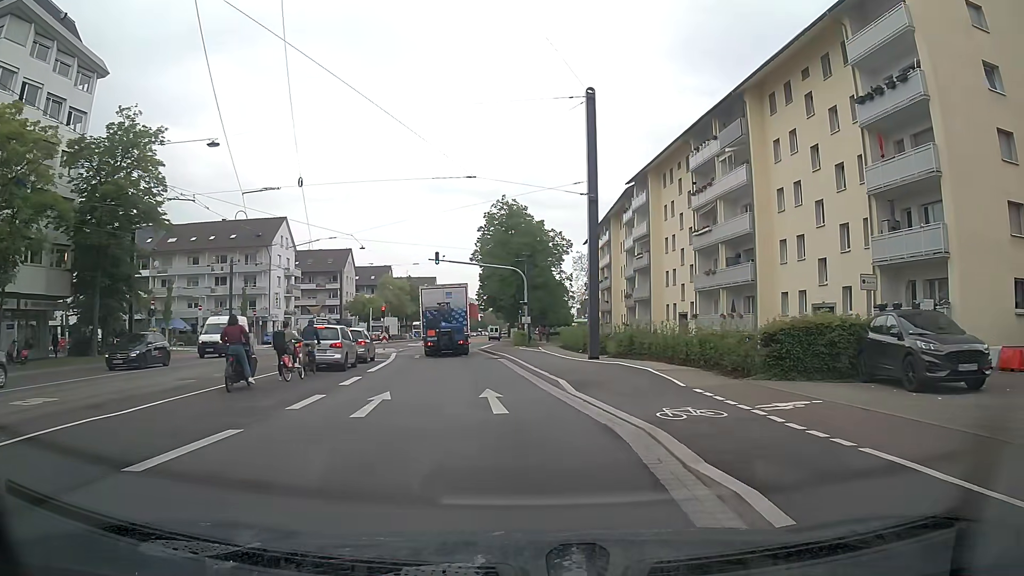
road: primary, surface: asphalt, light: Day
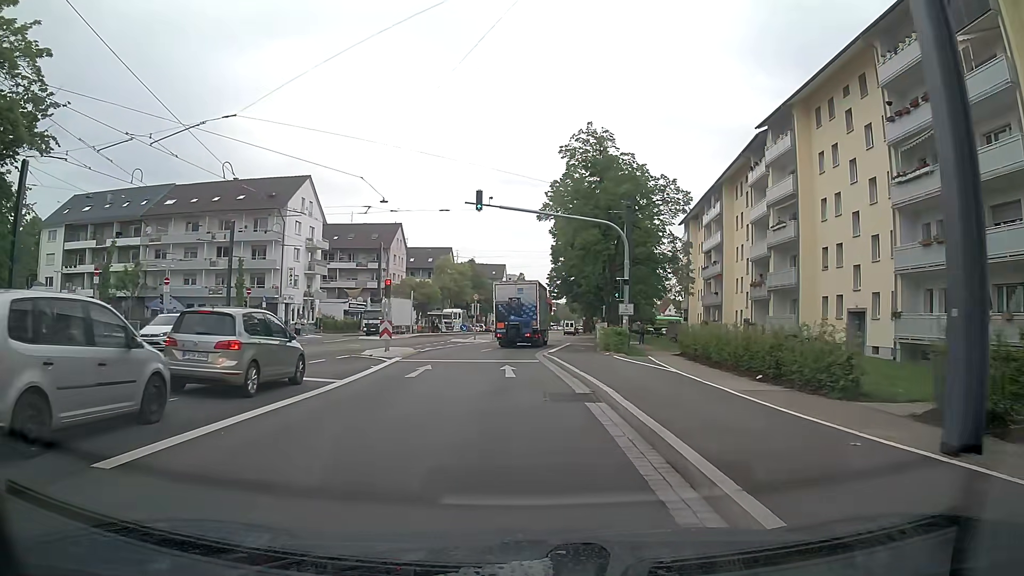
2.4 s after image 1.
(-1.0, +18.9) m; -6°
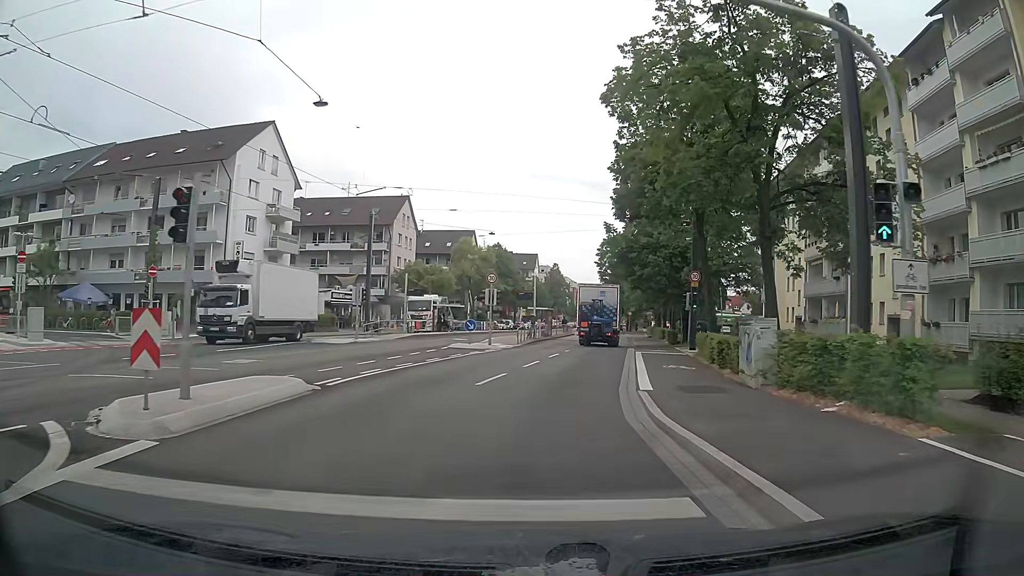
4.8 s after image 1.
(-0.7, +19.7) m; -3°
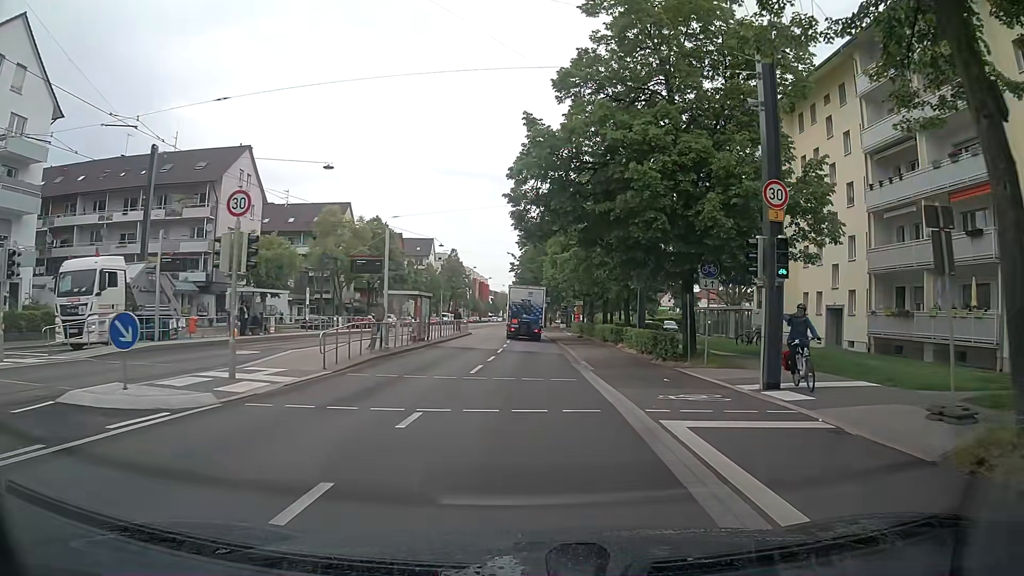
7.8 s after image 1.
(+1.9, +23.4) m; +8°
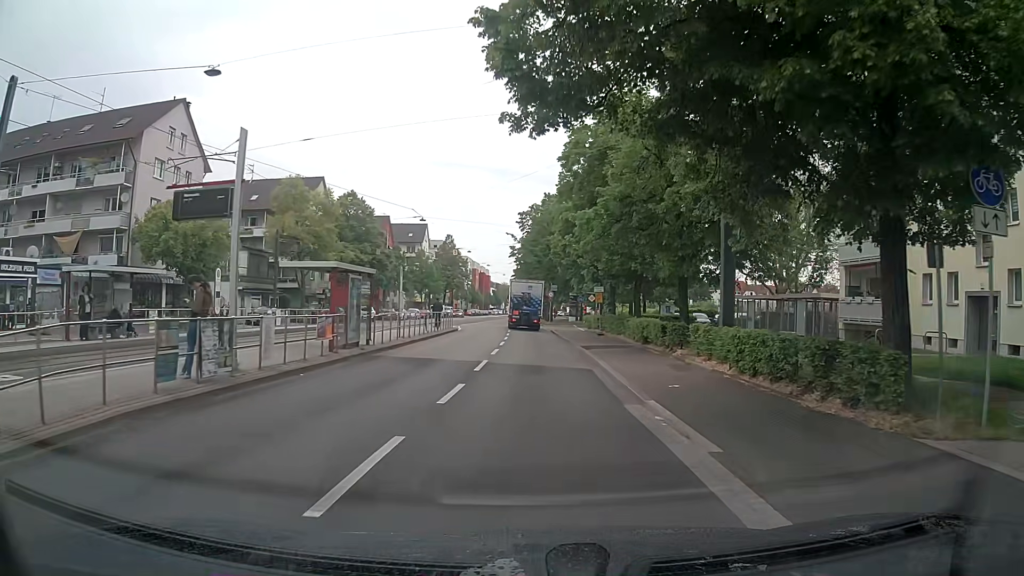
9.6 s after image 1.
(0.0, +13.4) m; 0°
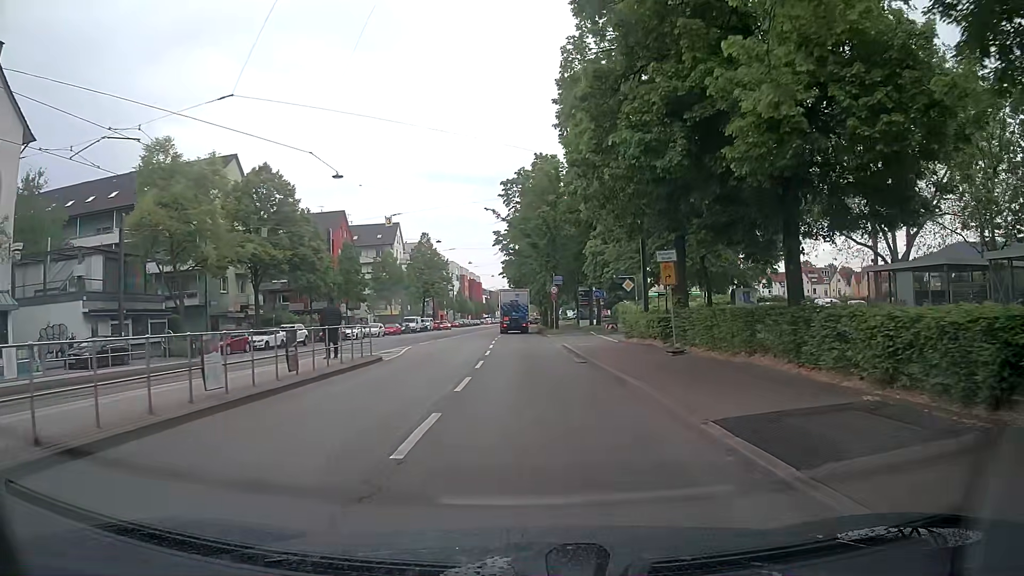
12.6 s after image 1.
(+0.1, +21.9) m; 0°
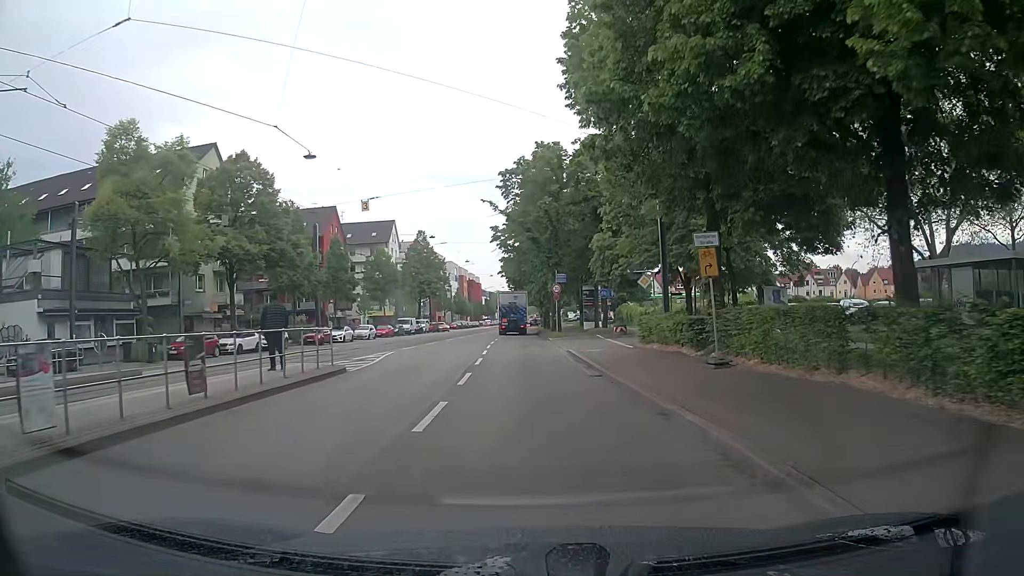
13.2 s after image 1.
(0.0, +4.4) m; 0°
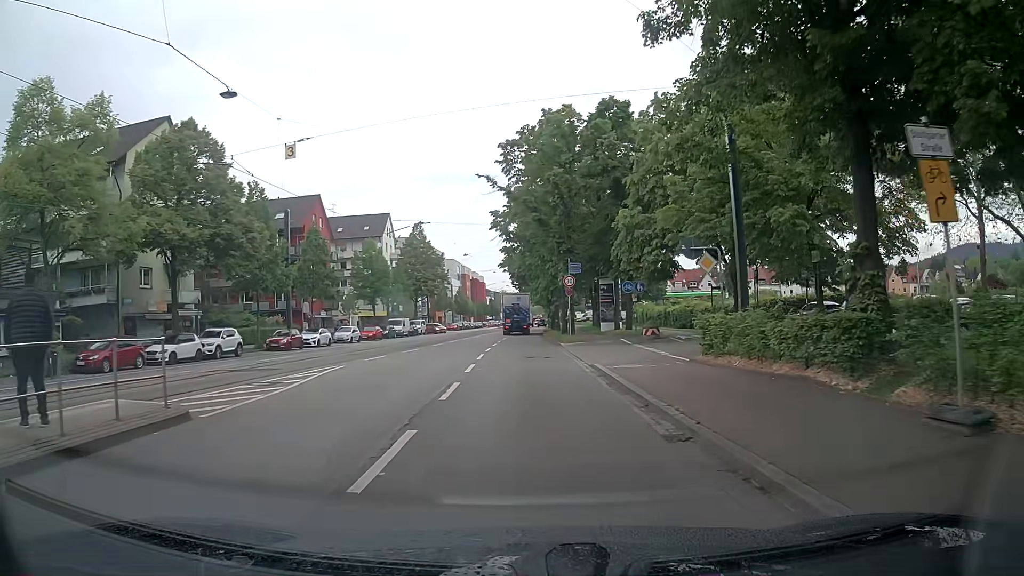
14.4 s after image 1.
(-0.1, +8.9) m; 0°
